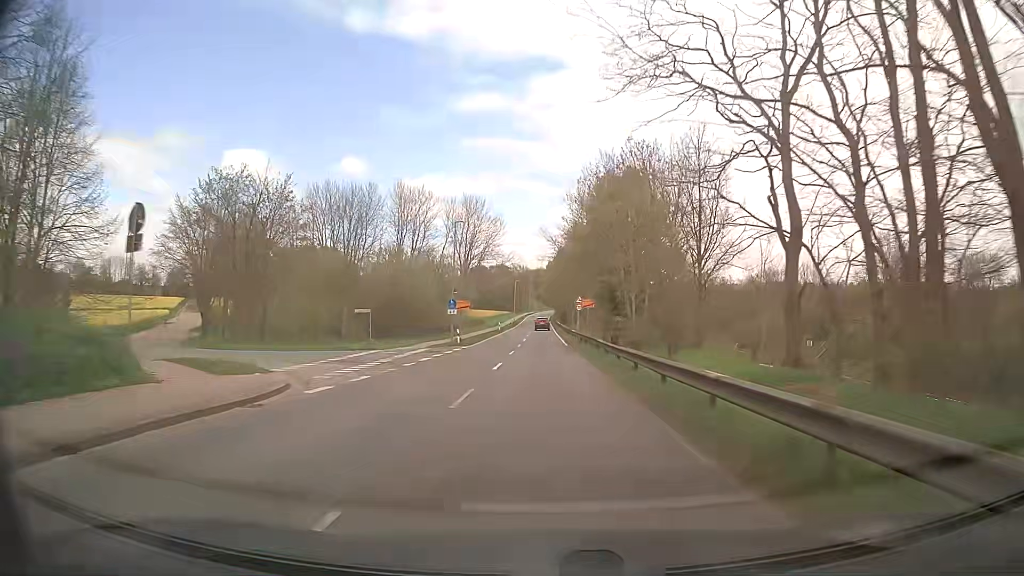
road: tertiary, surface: asphalt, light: Day
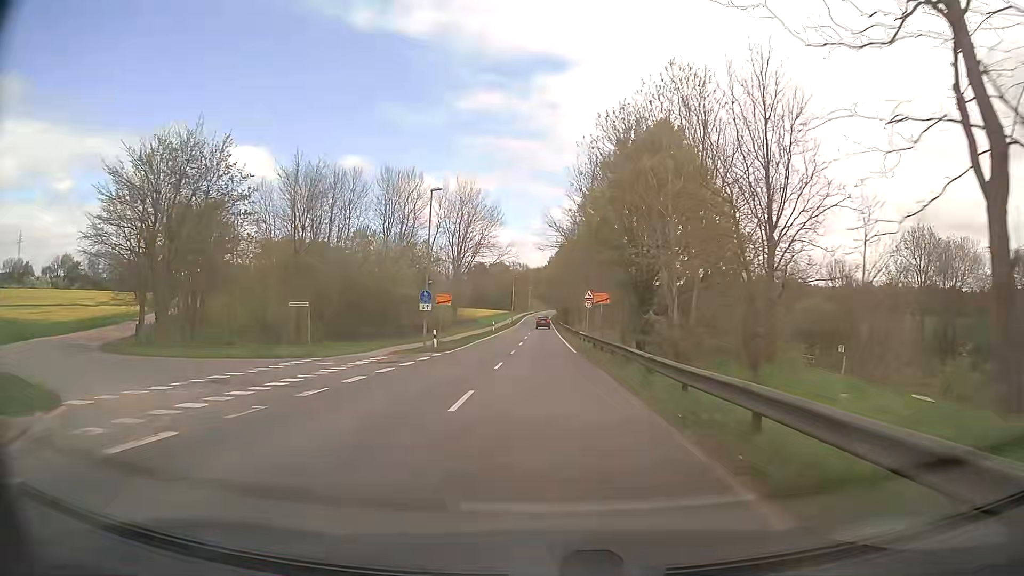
(0.0, +9.8) m; 0°
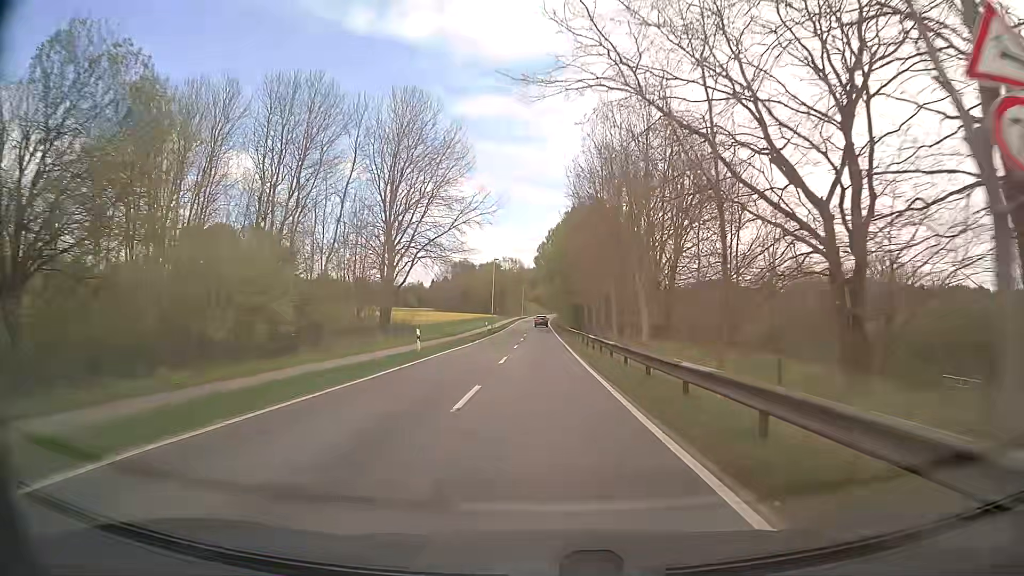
(+0.1, +40.7) m; 0°
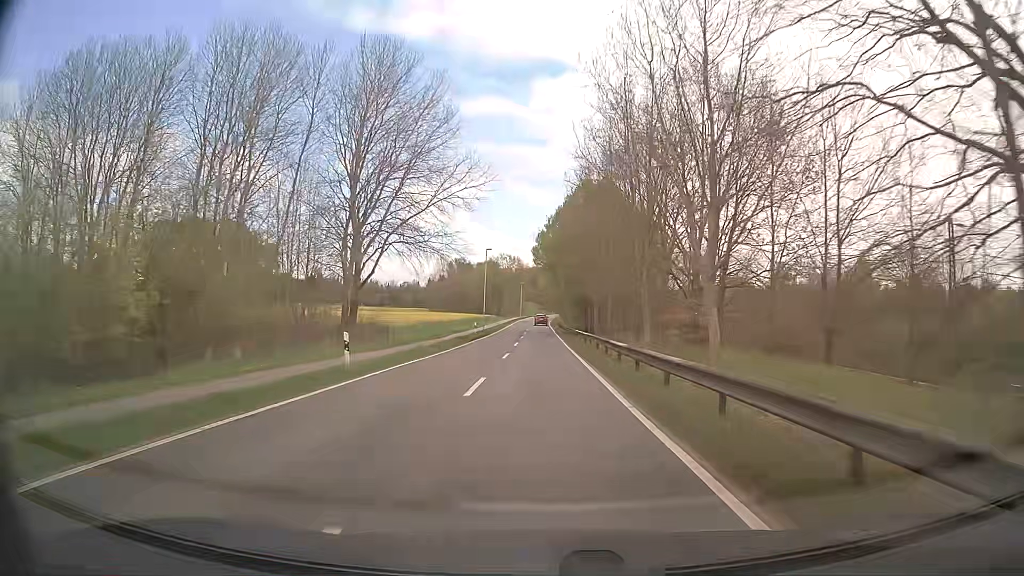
(0.0, +10.4) m; 0°
(0, +10) (0, +20) (0, +30) (0, +40) (0, +50) (0, +60) (0, +70) (0, +80) (0, +90) (0, +100) m
